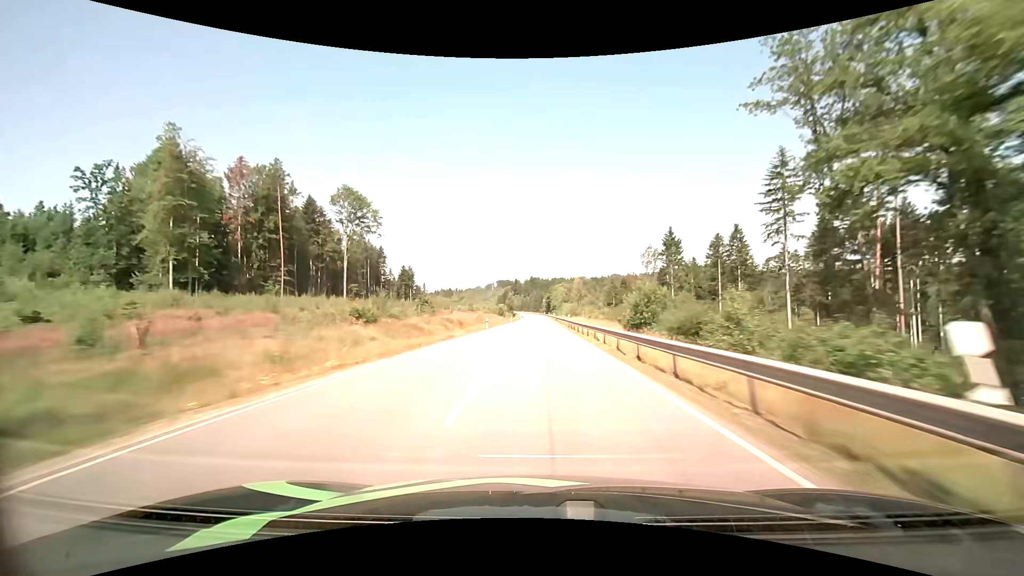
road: primary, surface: asphalt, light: Day
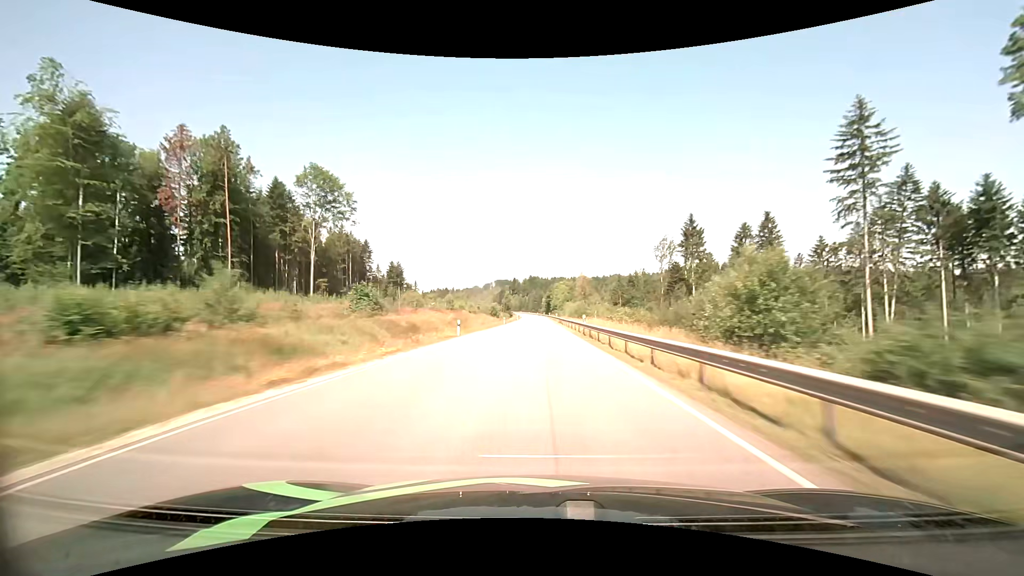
(0.0, +18.1) m; 0°
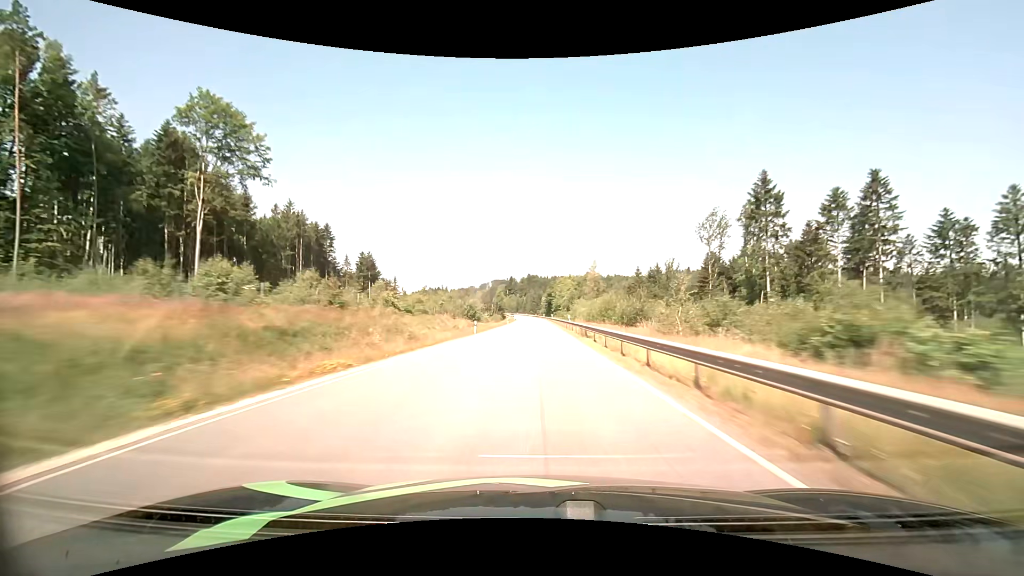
(+0.1, +36.3) m; 0°
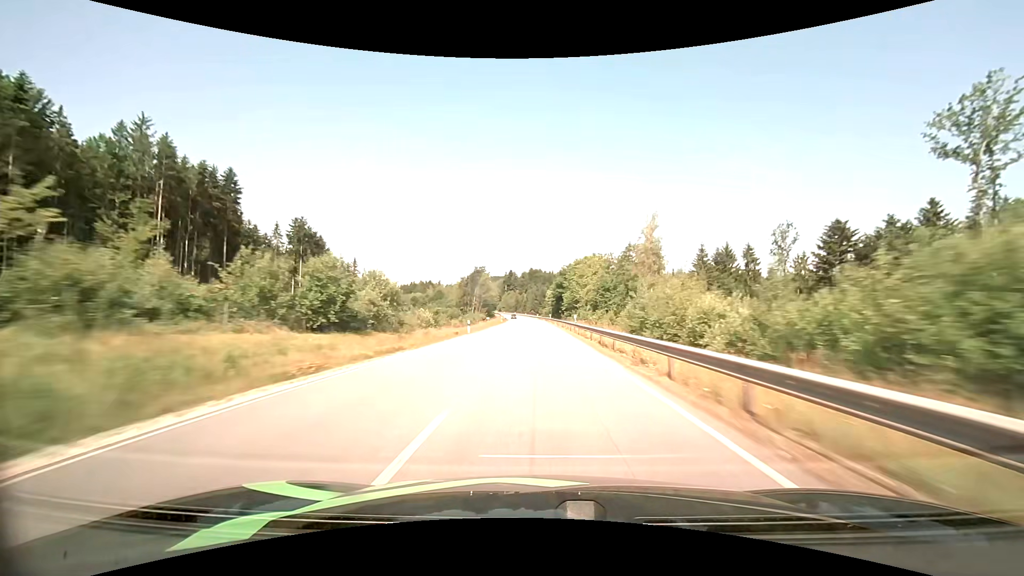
(-0.1, +54.4) m; 0°
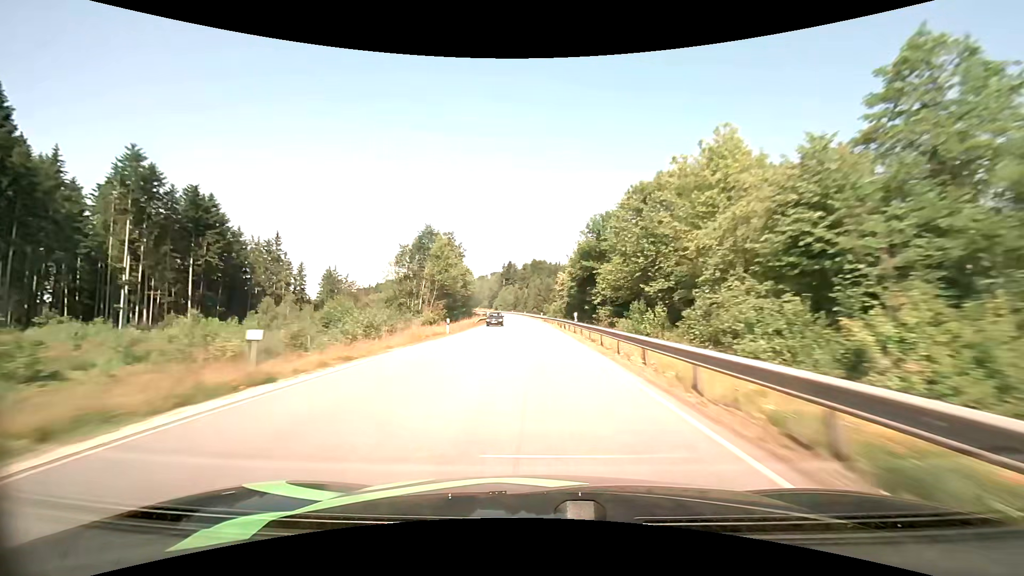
(0.0, +54.1) m; 0°
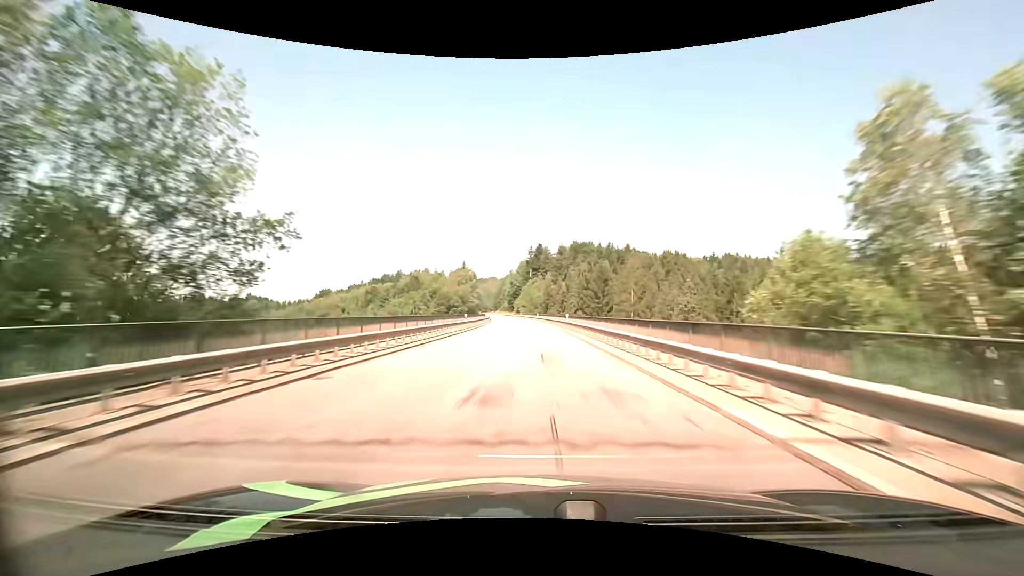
(-2.9, +89.4) m; -4°
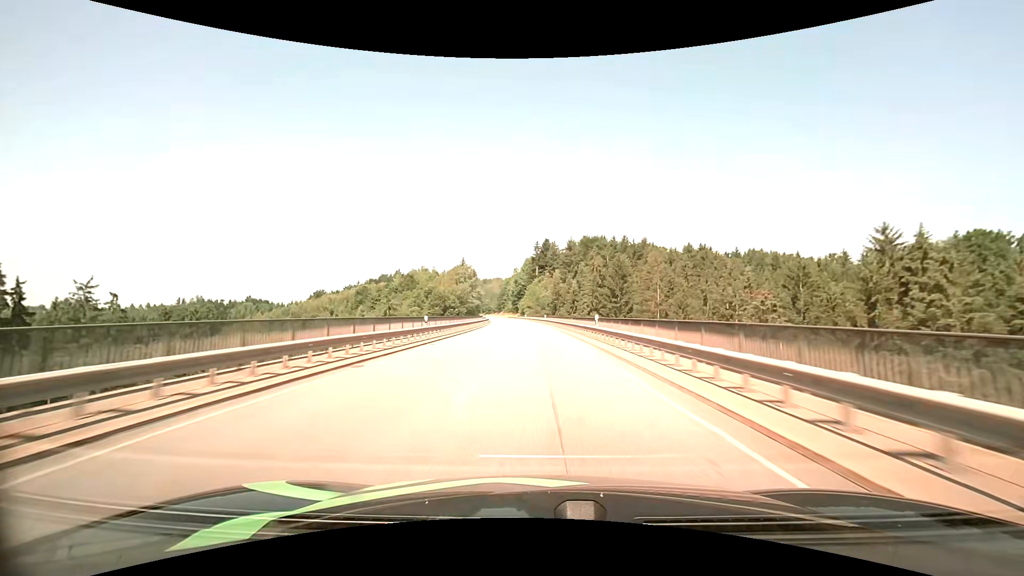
(-0.1, +17.9) m; -1°
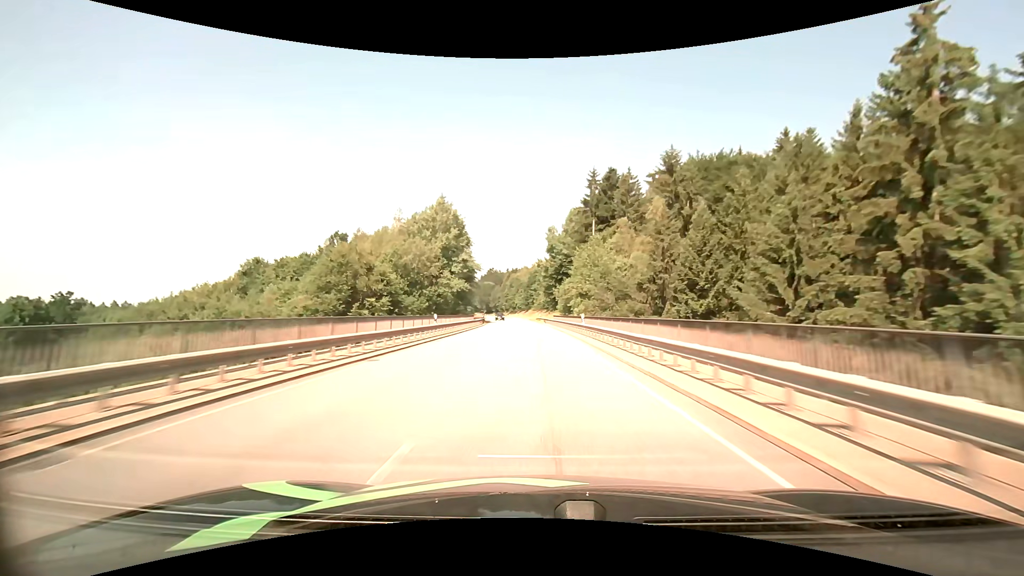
(-3.5, +89.3) m; -5°
(0, +10) (0, +20) (0, +30) (-1, +40) (-1, +50) (-1, +60) (-2, +70) (-3, +80) (-3, +90) (-4, +100) m
